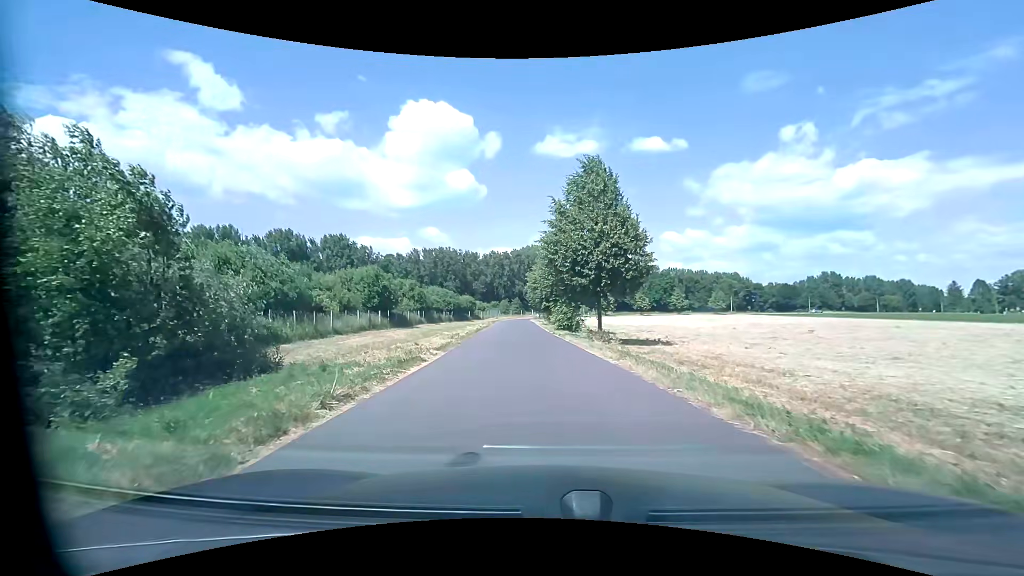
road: unclassified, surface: asphalt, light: Day
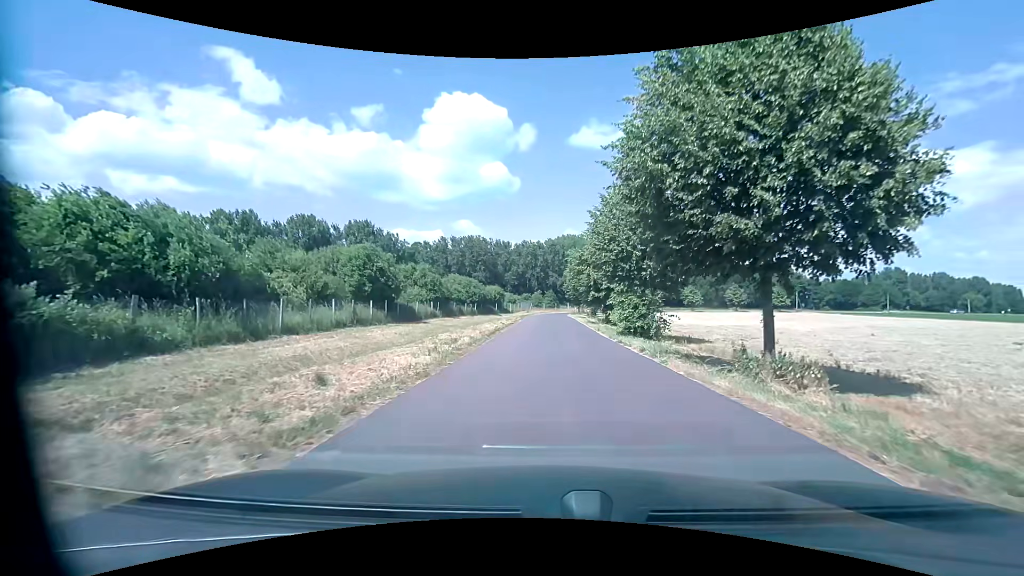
(-1.1, +14.6) m; -5°
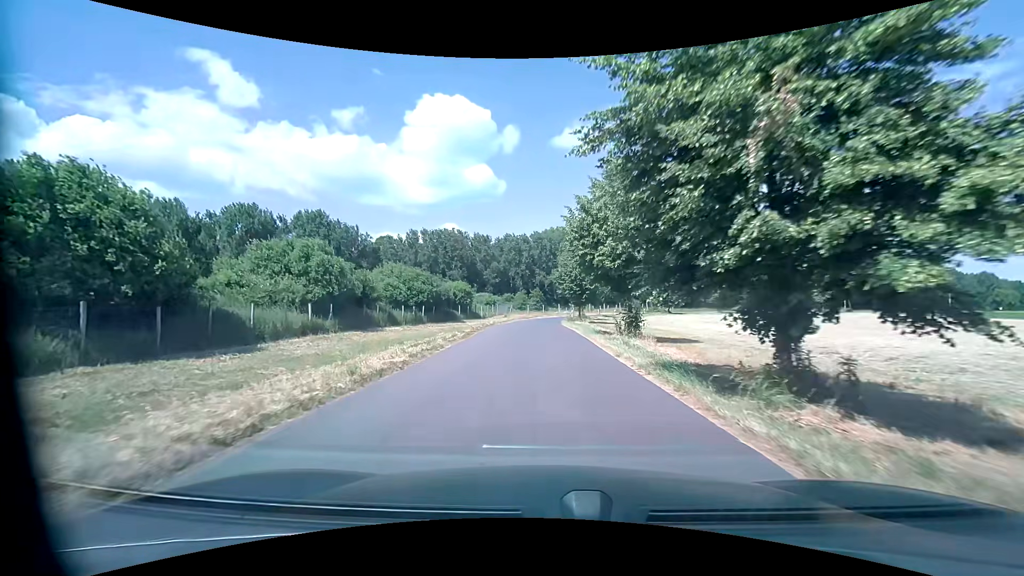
(+0.9, +29.5) m; +2°
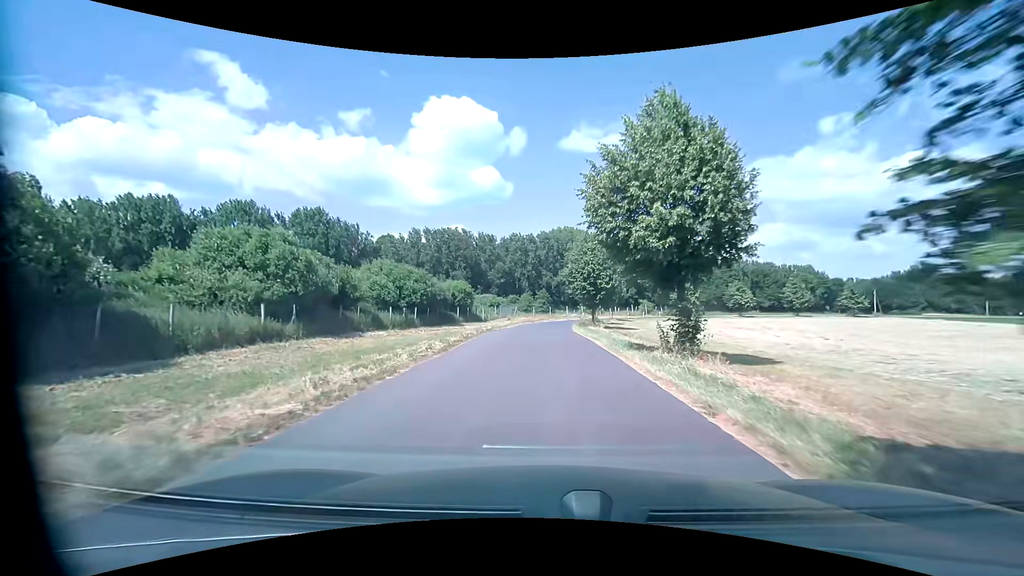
(-0.1, +6.6) m; -1°
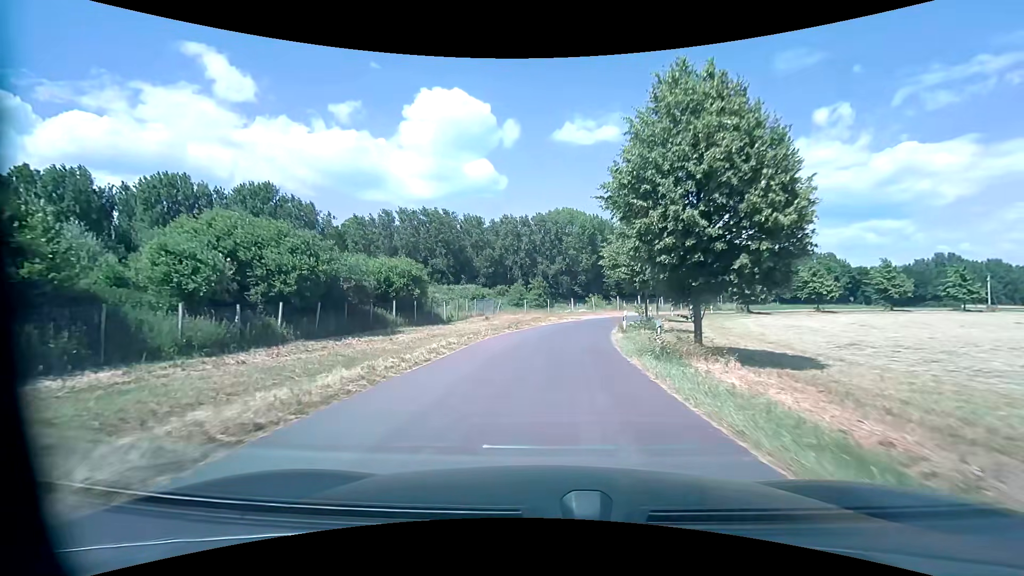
(+0.1, +26.8) m; +1°
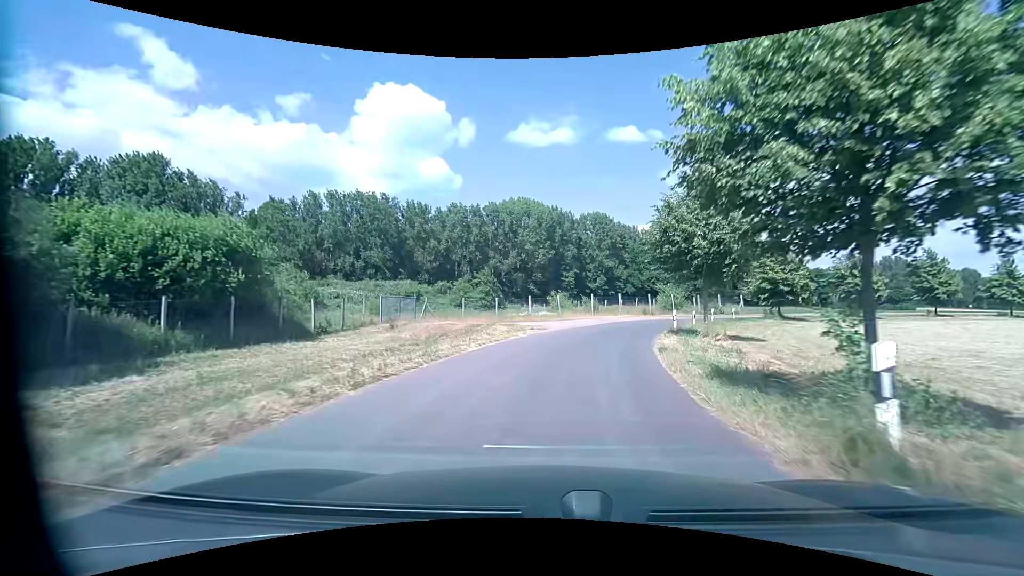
(+0.4, +19.4) m; +5°
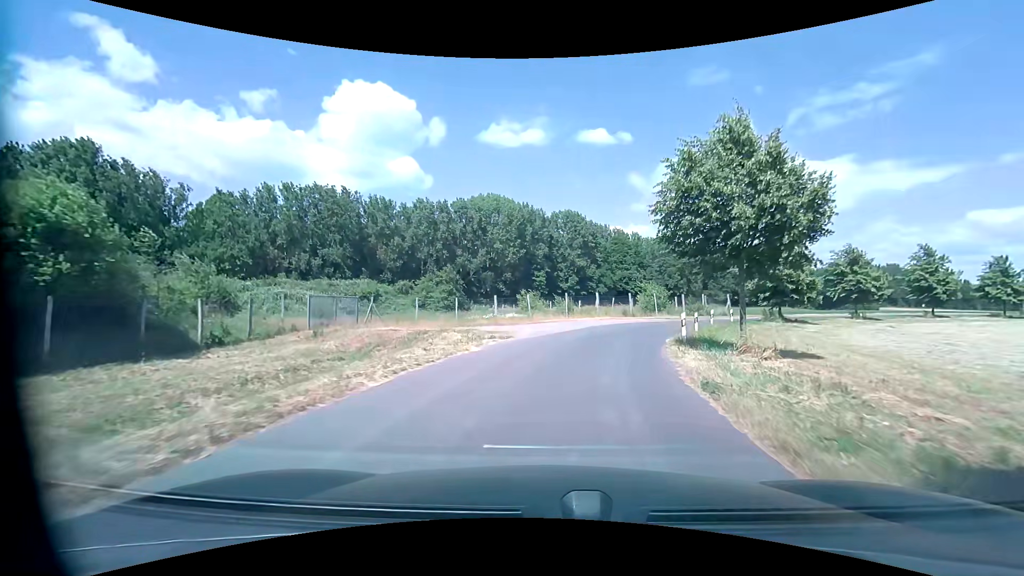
(+0.2, +6.3) m; +3°
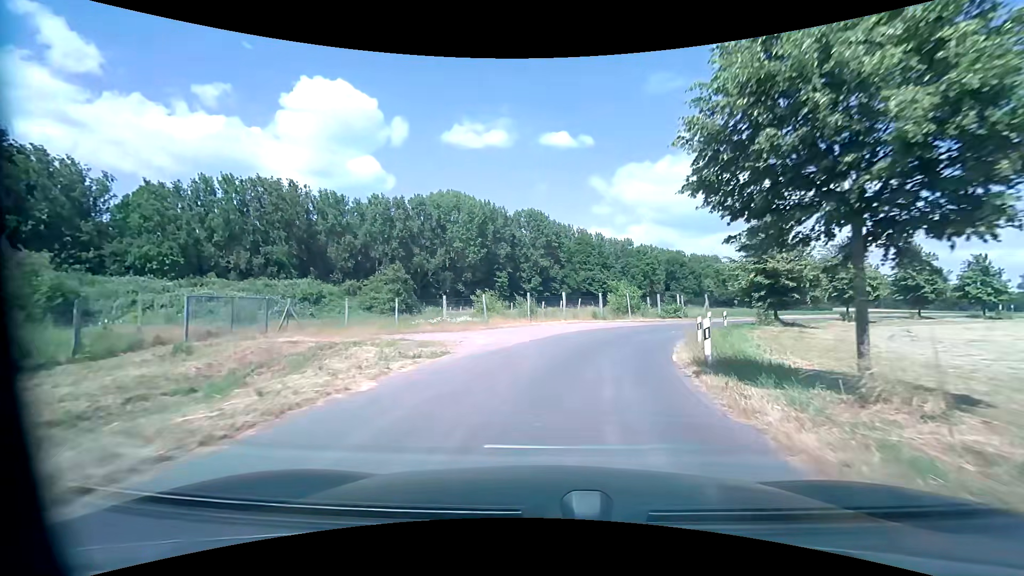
(+0.3, +6.3) m; +5°
(+1, +10) (+3, +20) (+6, +29) (+12, +37) (+19, +44) (+27, +50) (+35, +56) (+43, +62) (+52, +67) (+60, +73) m
